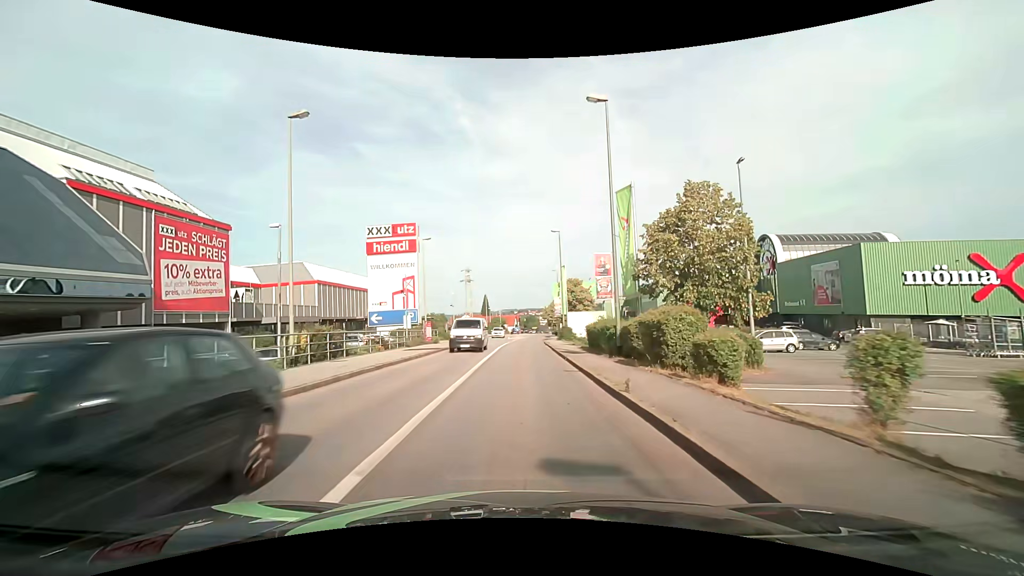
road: tertiary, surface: asphalt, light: Day
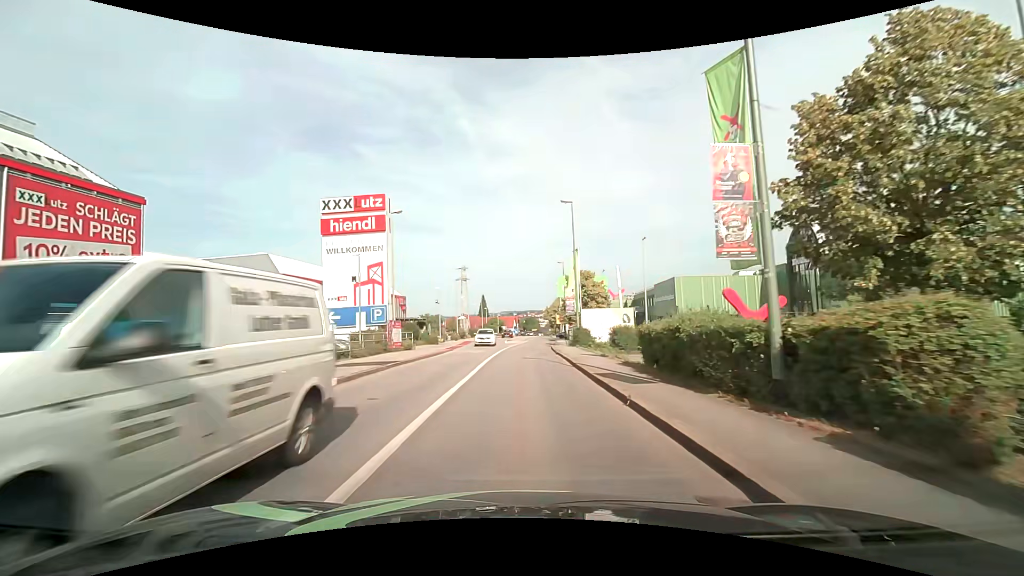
(0.0, +11.5) m; 0°
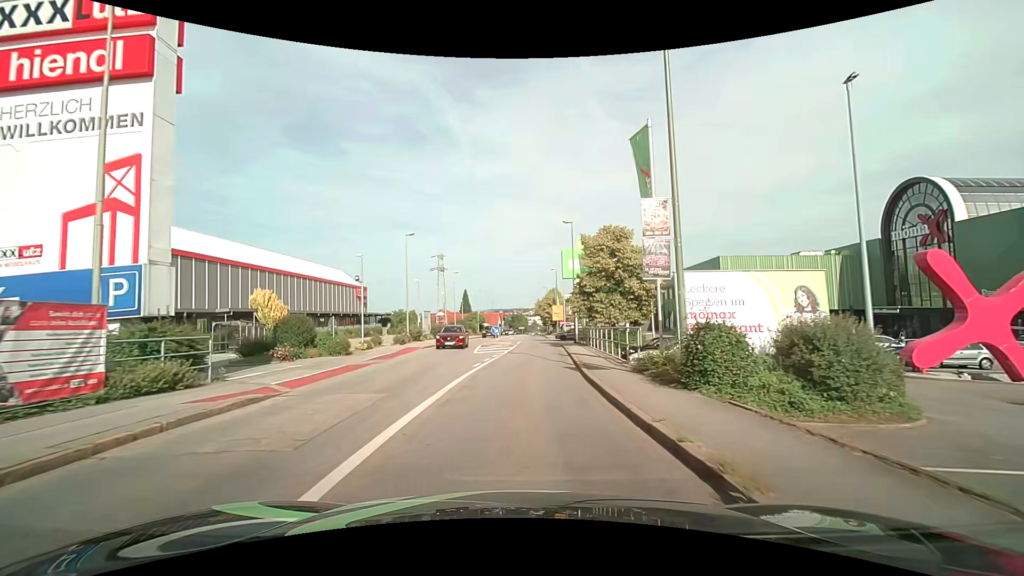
(+0.2, +23.8) m; +2°
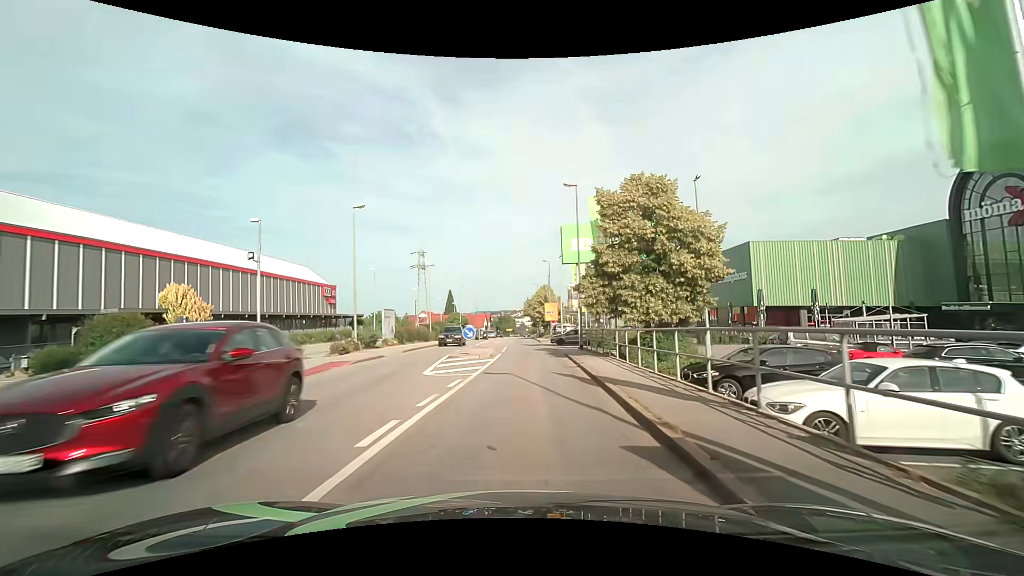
(+0.1, +11.2) m; +1°
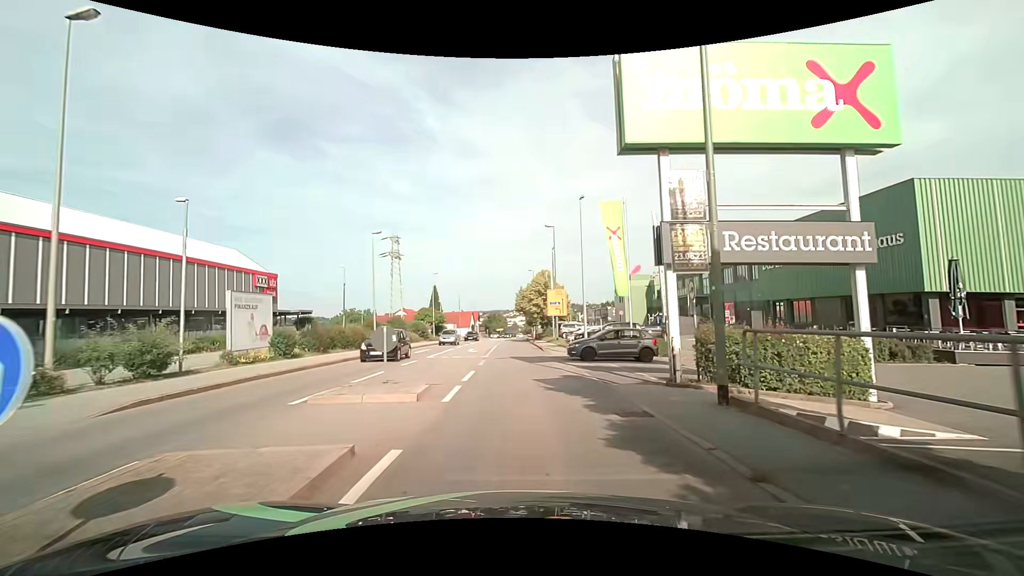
(+0.4, +21.4) m; +2°
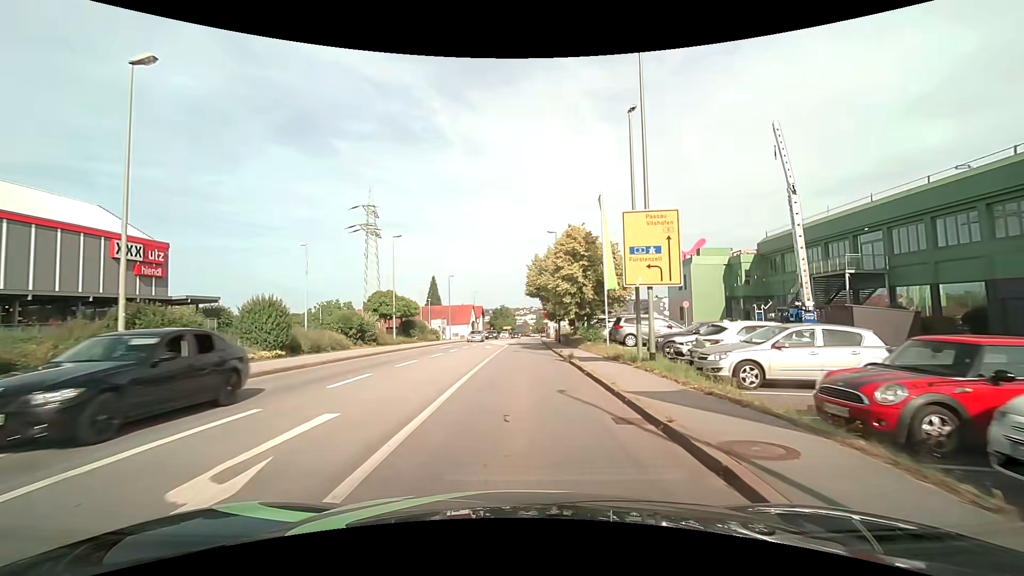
(-0.3, +28.1) m; -1°
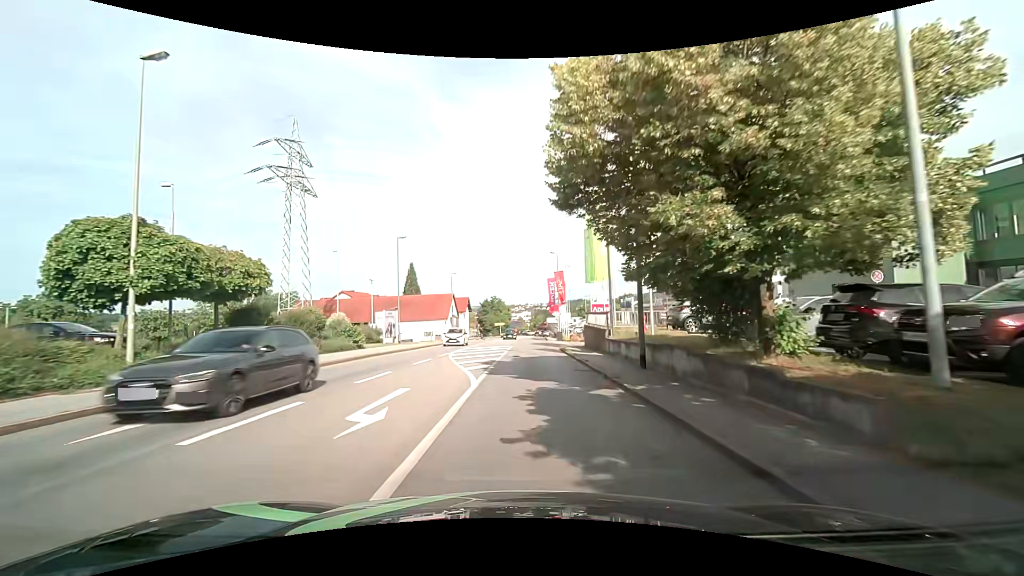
(-0.2, +30.3) m; 0°
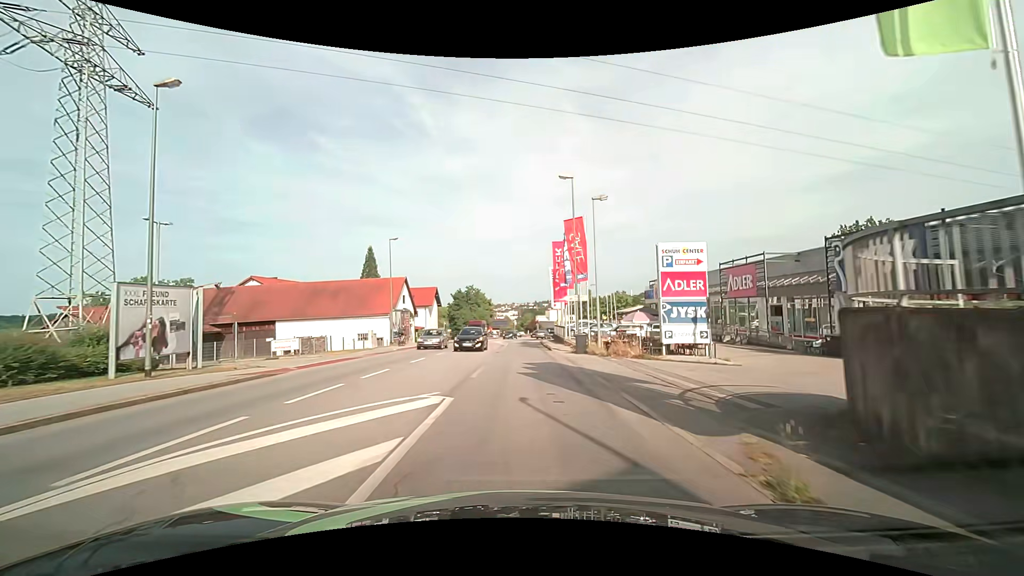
(+0.8, +28.4) m; +2°
(0, +10) (0, +20) (0, +30) (0, +40) (+1, +50) (+1, +60) (+2, +70) (+4, +80) (+7, +89) (+11, +98) m
